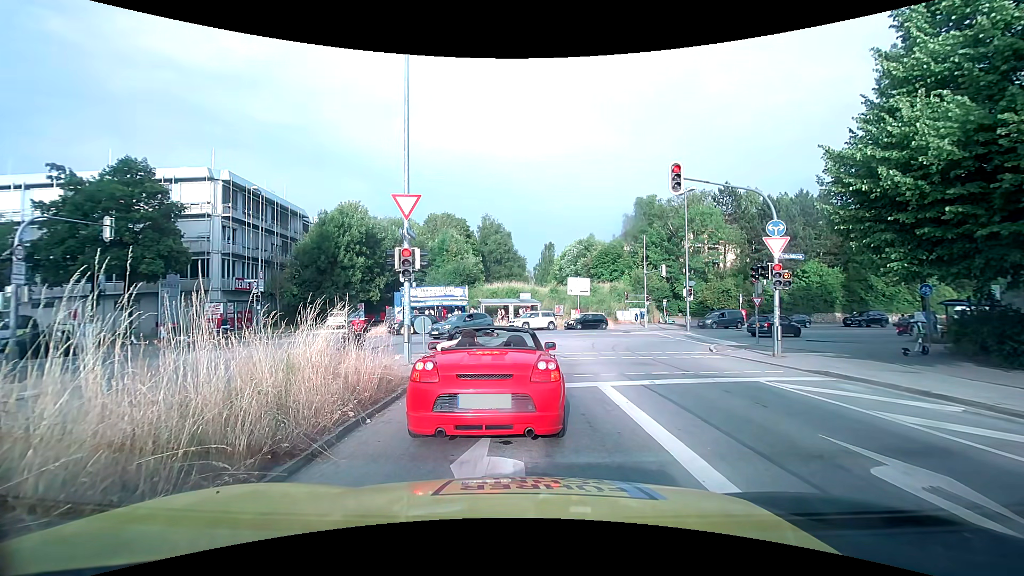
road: secondary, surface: asphalt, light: Day
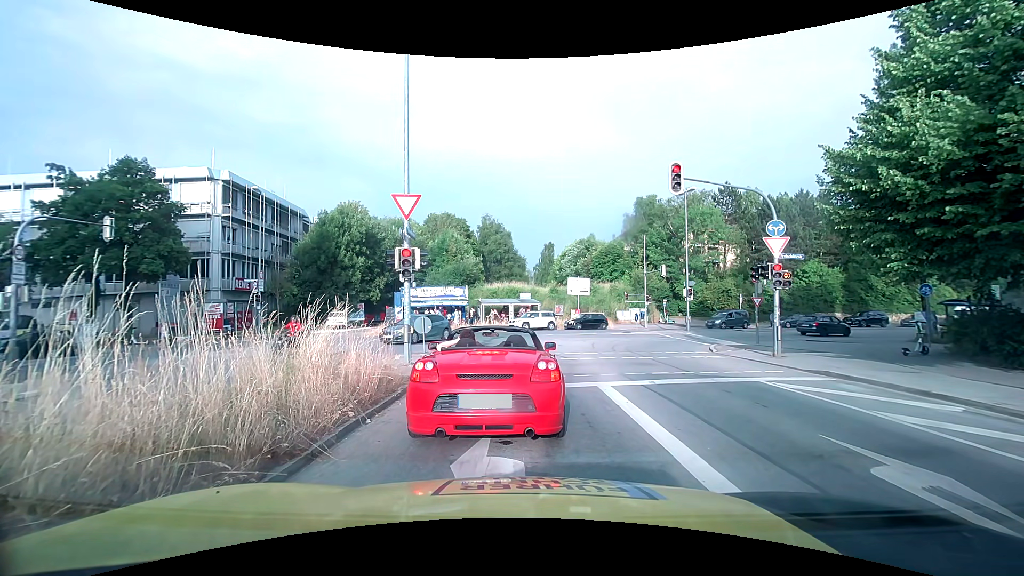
(0.0, 0.0) m; 0°
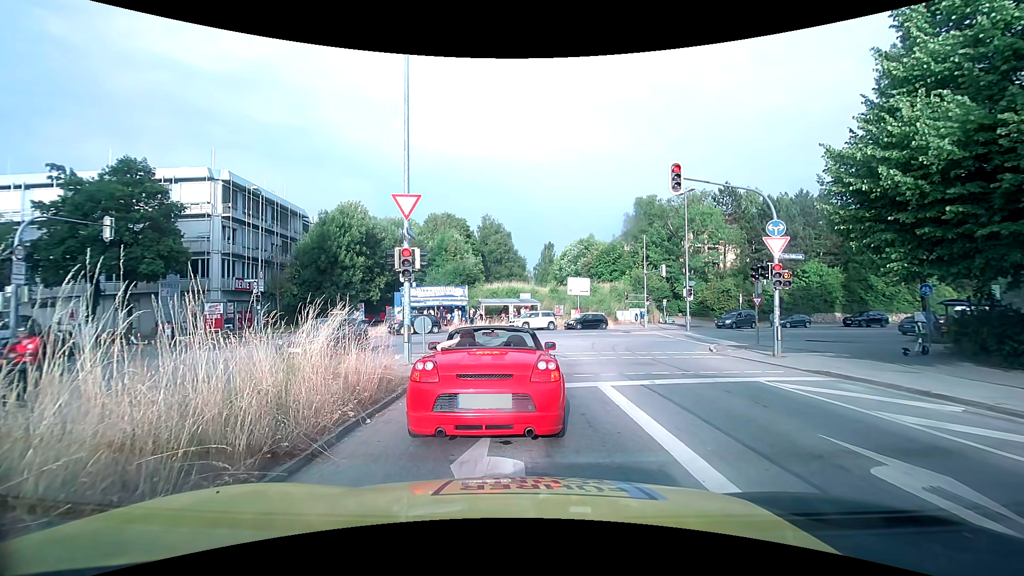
(0.0, 0.0) m; 0°
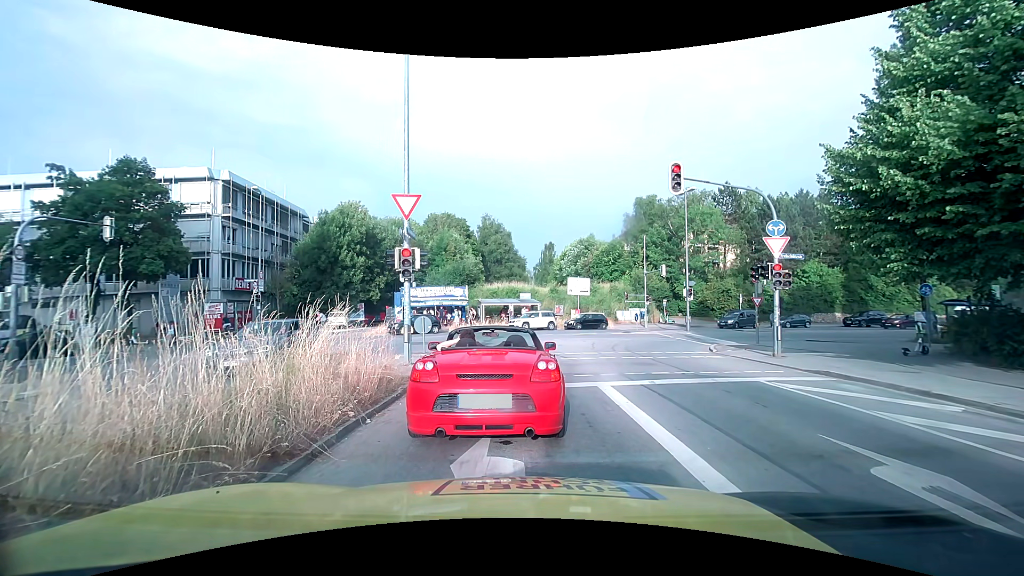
(0.0, 0.0) m; 0°
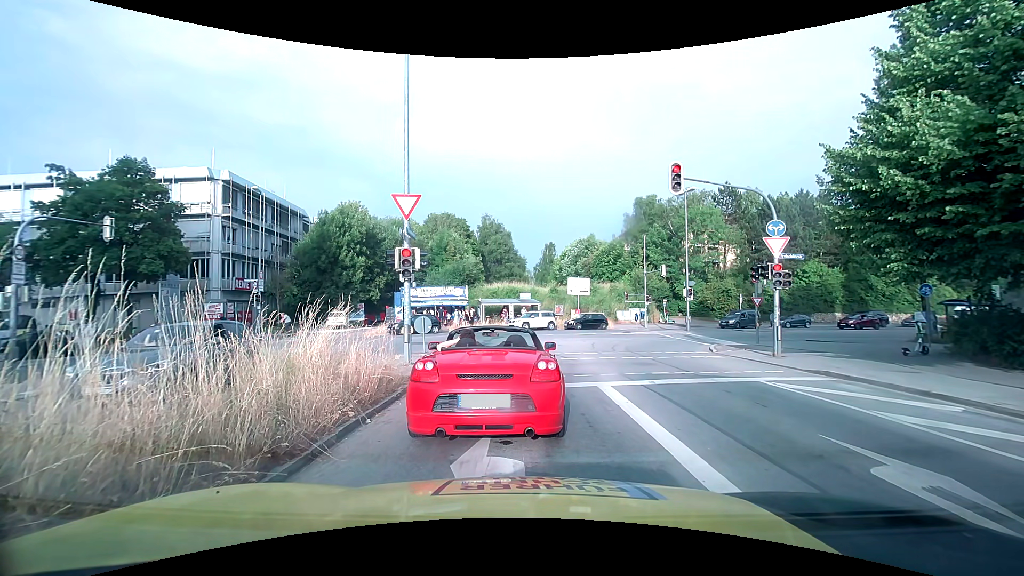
(0.0, 0.0) m; 0°
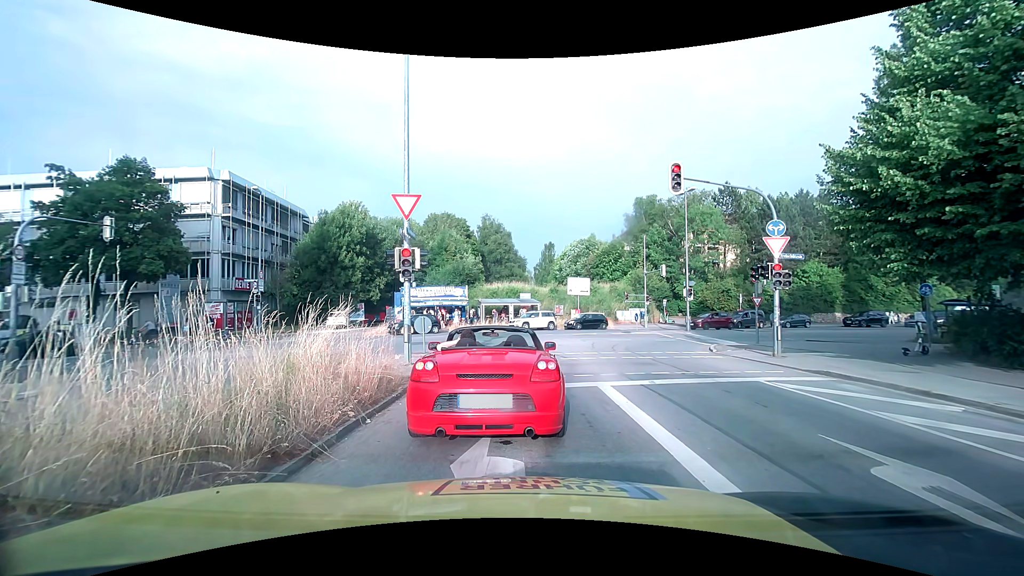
(0.0, 0.0) m; 0°
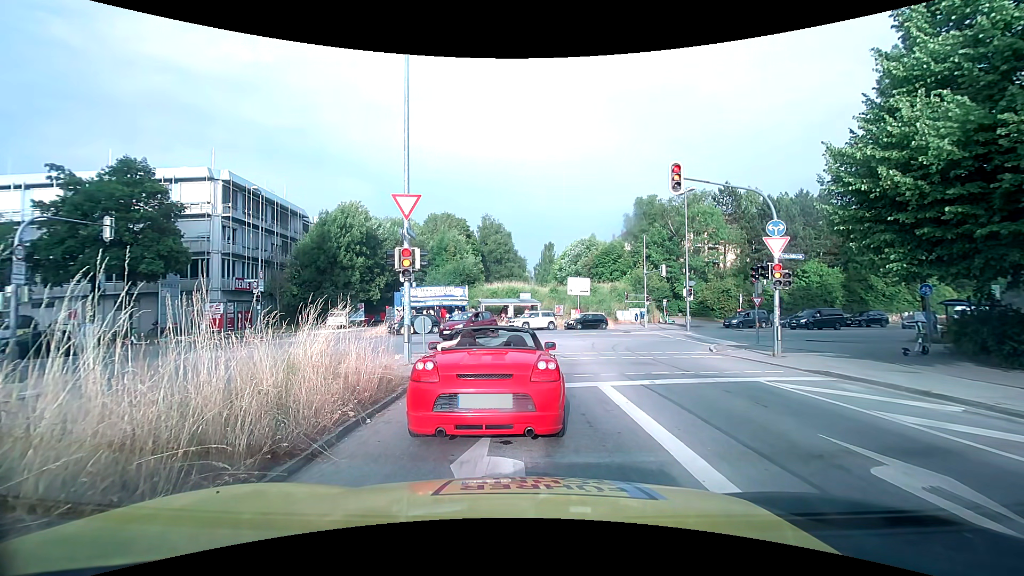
(0.0, 0.0) m; 0°
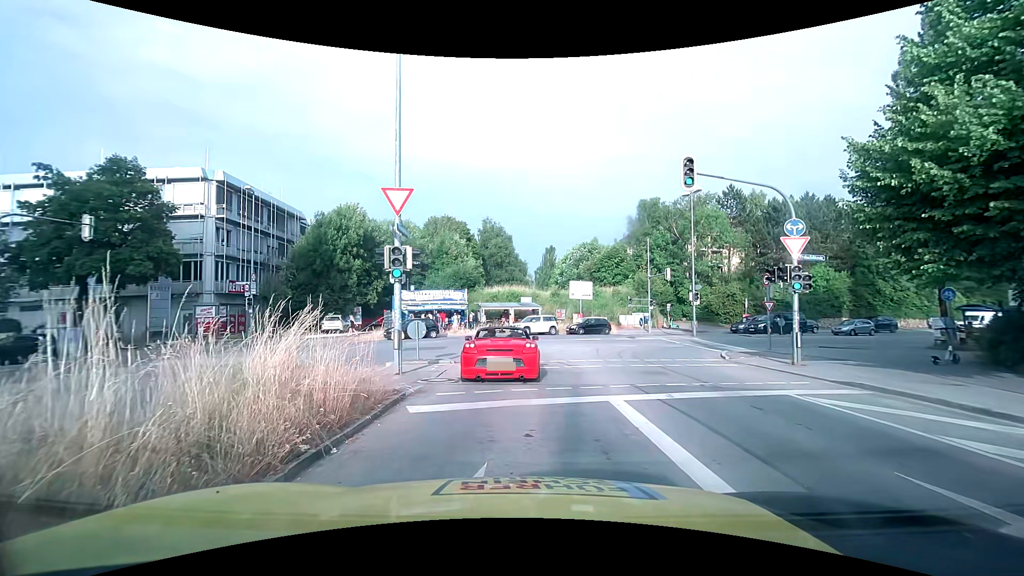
(0.0, +1.2) m; -1°
(0, +10) (0, +20) (-6, +27) (-16, +29) (-26, +27) (-36, +25) (-45, +23) (-55, +21) (-65, +19) (-75, +17) m
